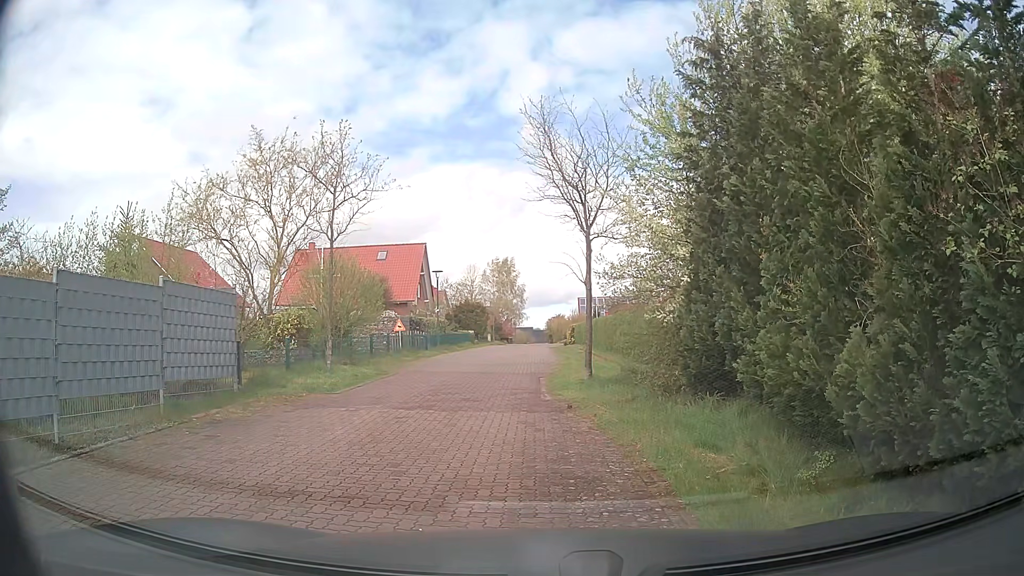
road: residential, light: Day
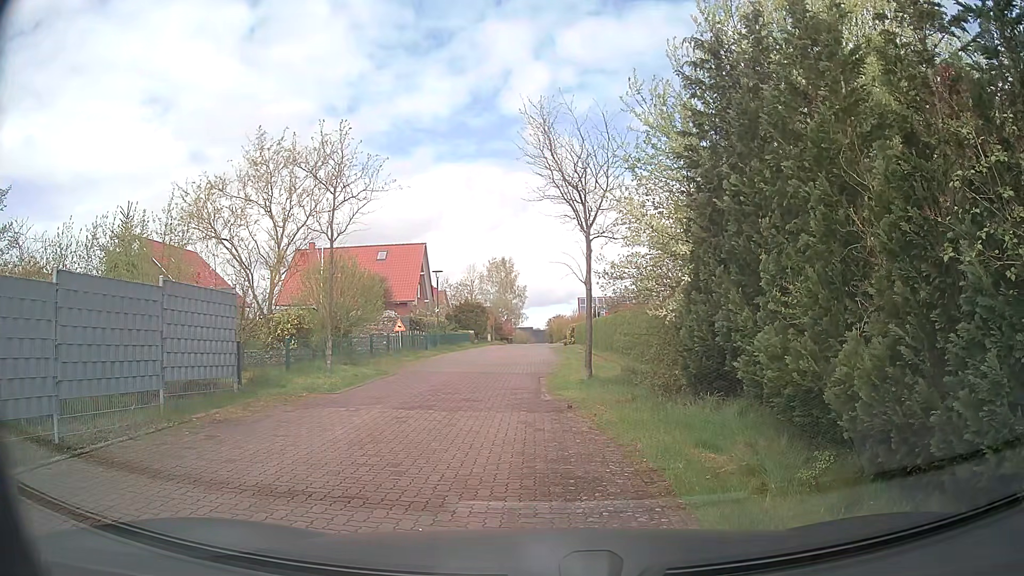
(0.0, 0.0) m; 0°
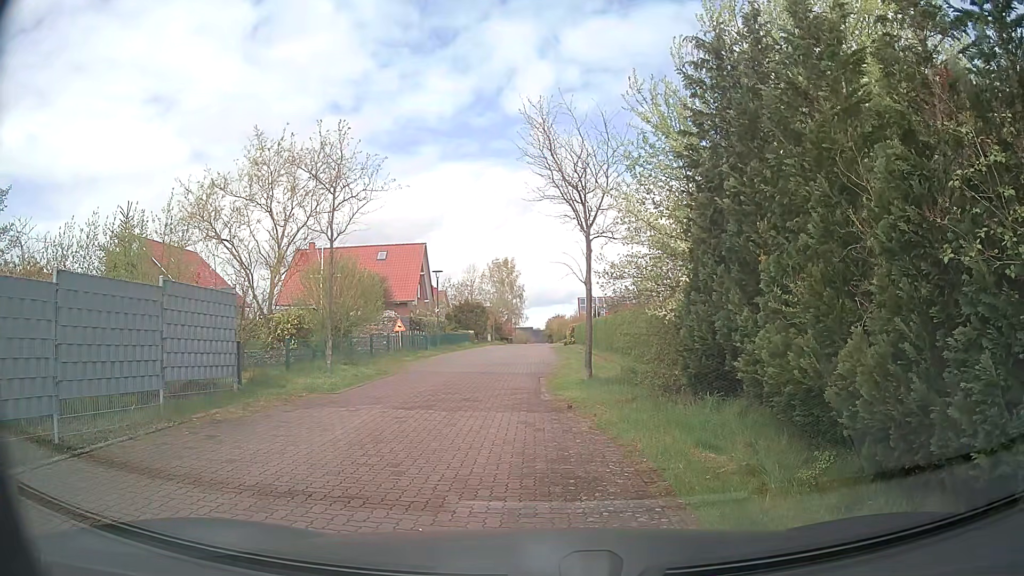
(0.0, 0.0) m; 0°
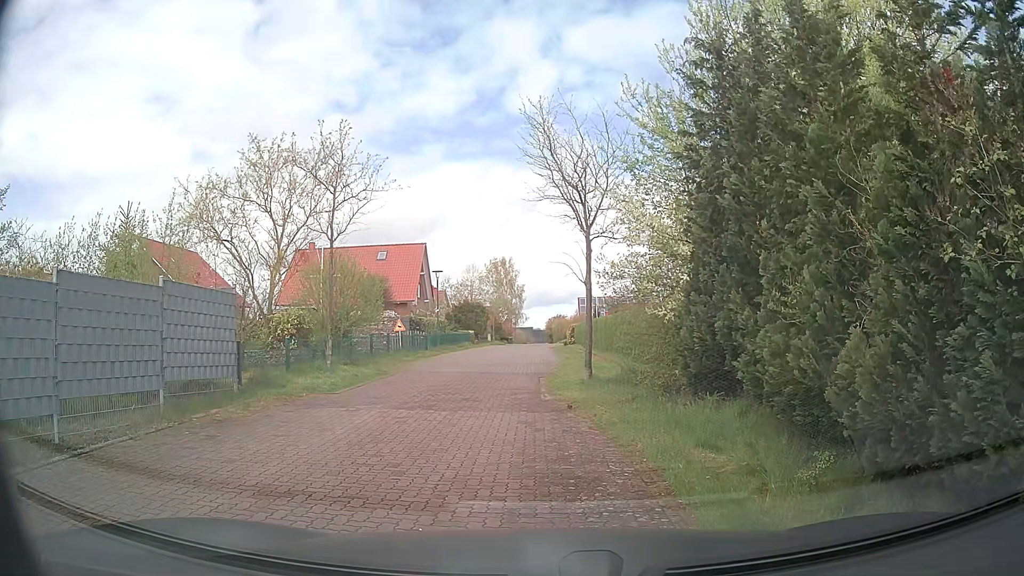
(0.0, 0.0) m; 0°
